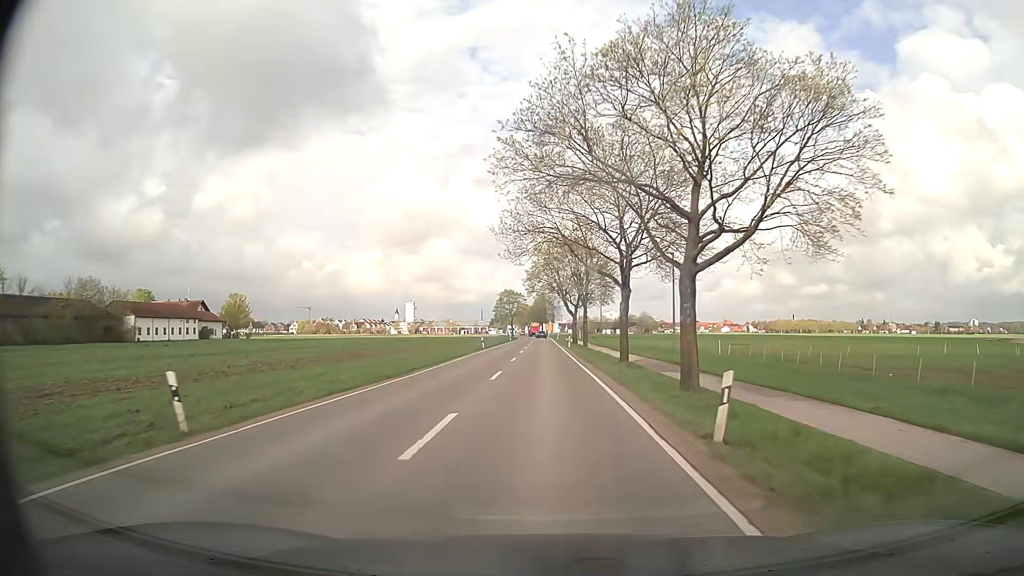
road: secondary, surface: asphalt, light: Day
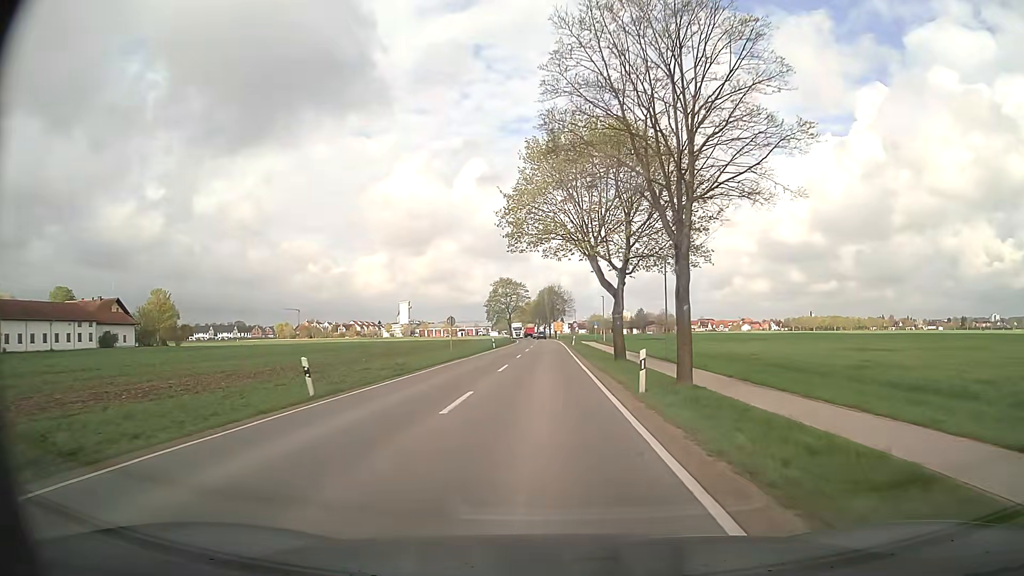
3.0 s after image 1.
(-0.1, +44.3) m; -1°
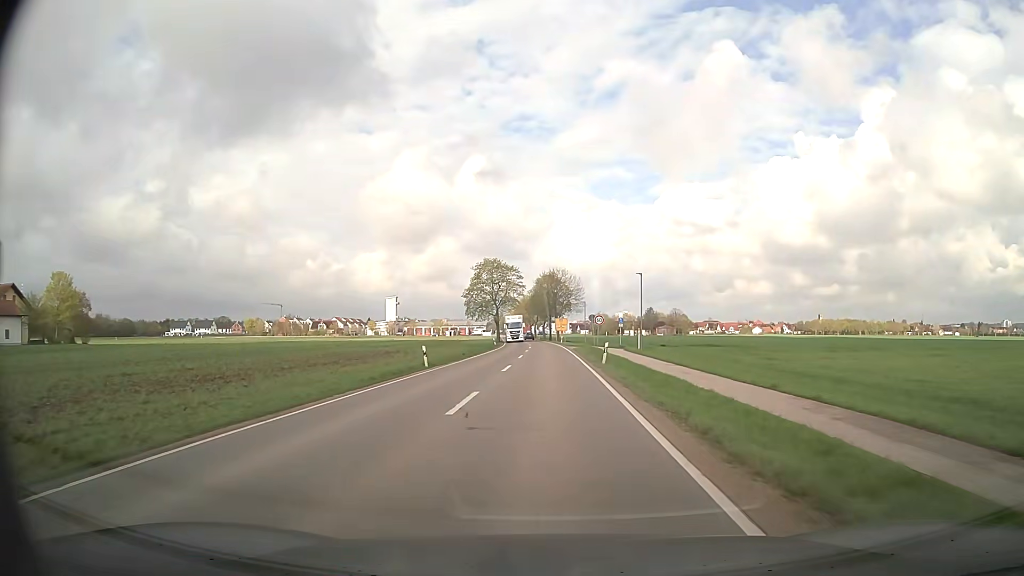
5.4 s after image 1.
(-0.2, +36.3) m; 0°
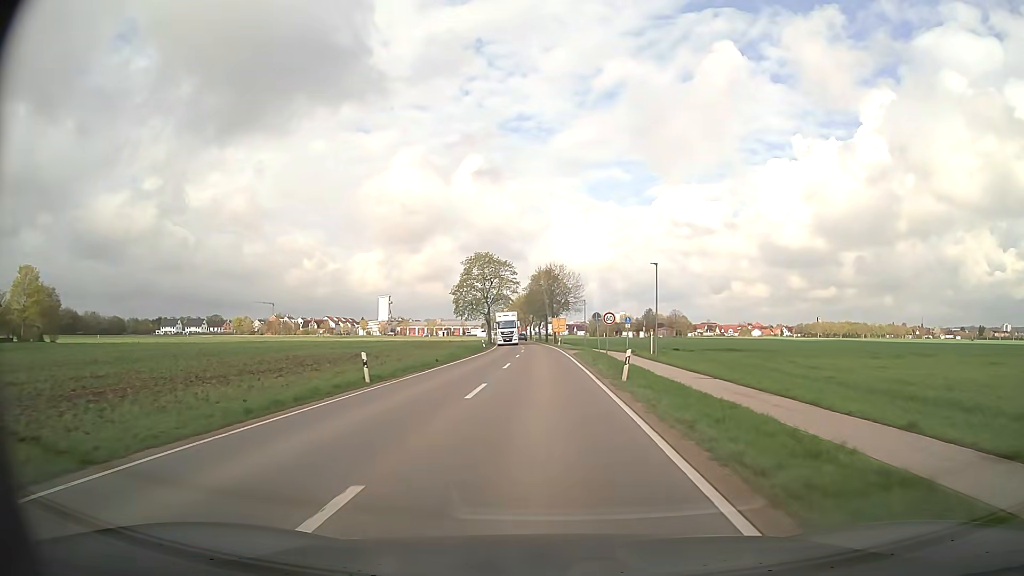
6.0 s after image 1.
(0.0, +9.1) m; 0°
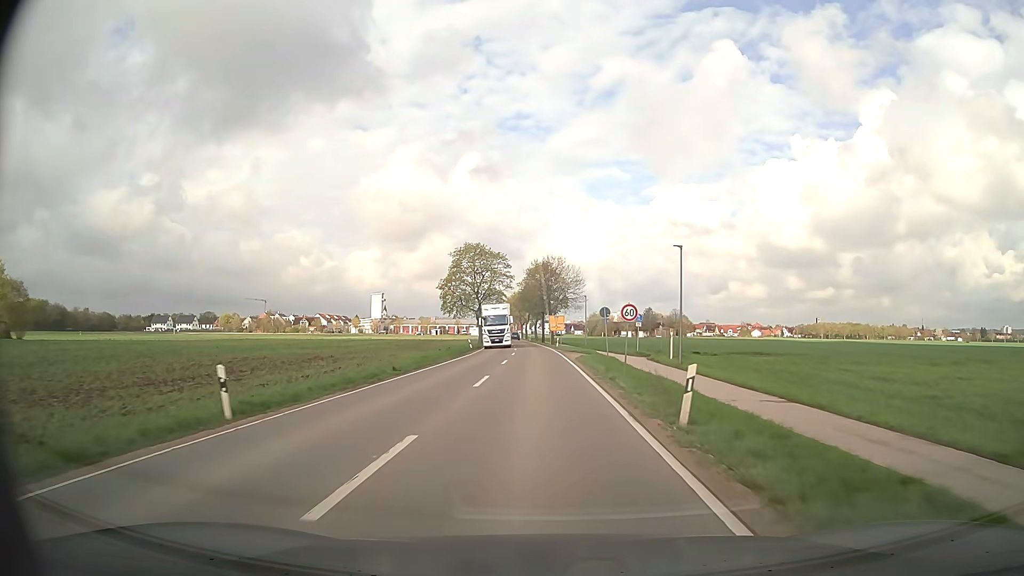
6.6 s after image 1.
(0.0, +9.1) m; 0°
